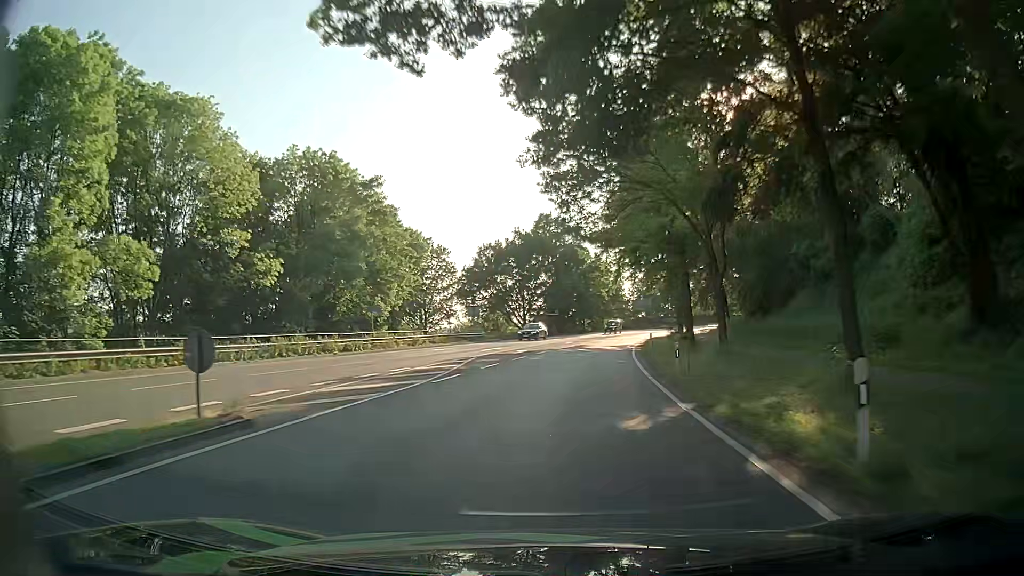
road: primary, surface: asphalt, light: Day
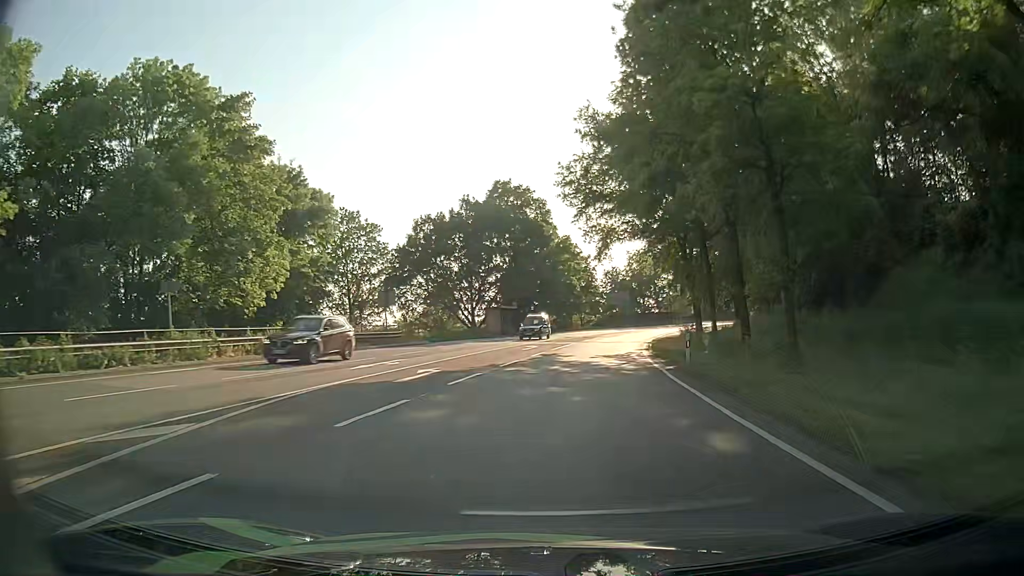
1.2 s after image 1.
(+0.9, +21.2) m; +4°
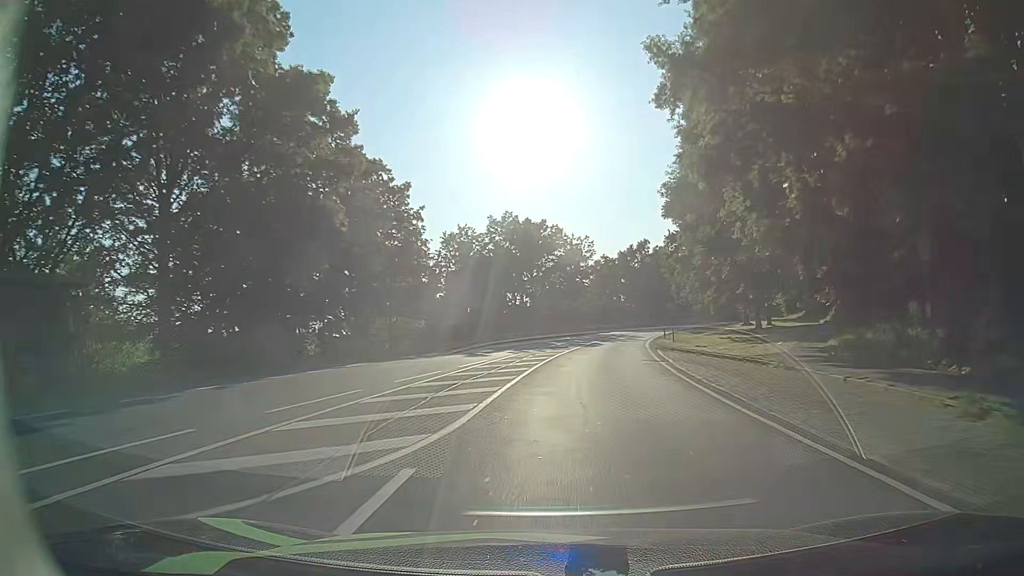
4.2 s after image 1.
(+5.1, +54.0) m; +12°
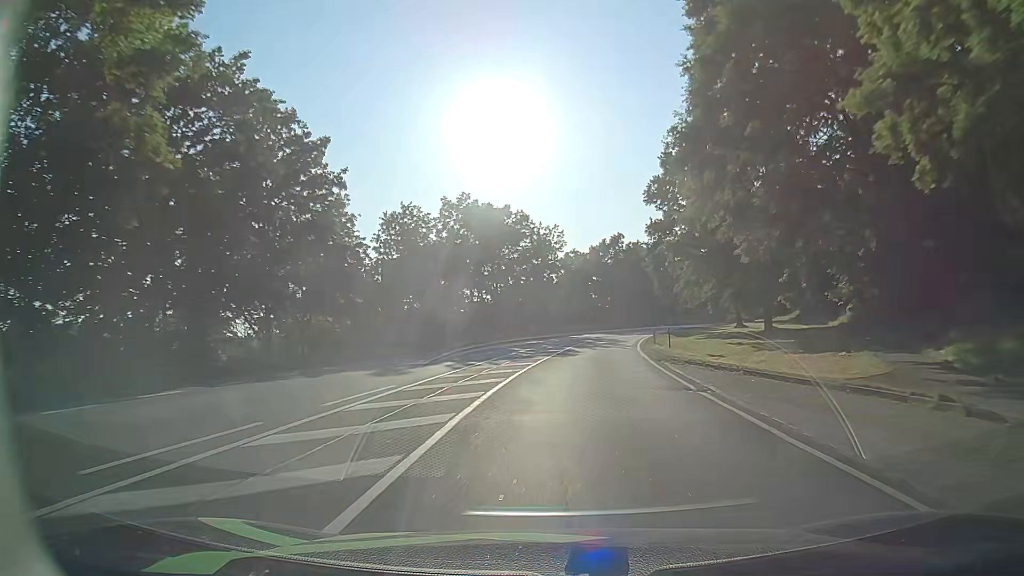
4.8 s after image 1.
(+0.3, +11.0) m; +3°
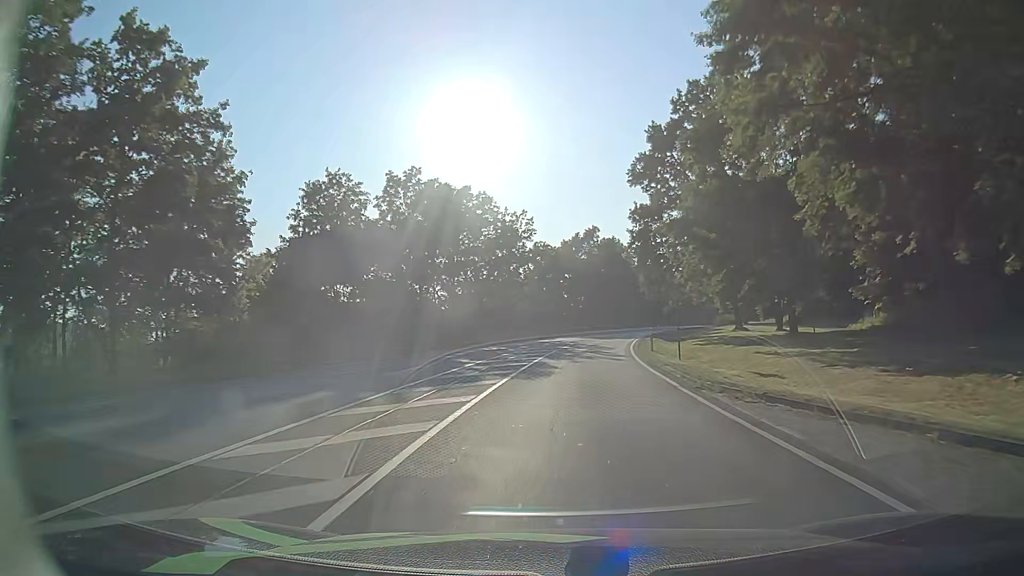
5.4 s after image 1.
(+0.2, +11.0) m; +2°
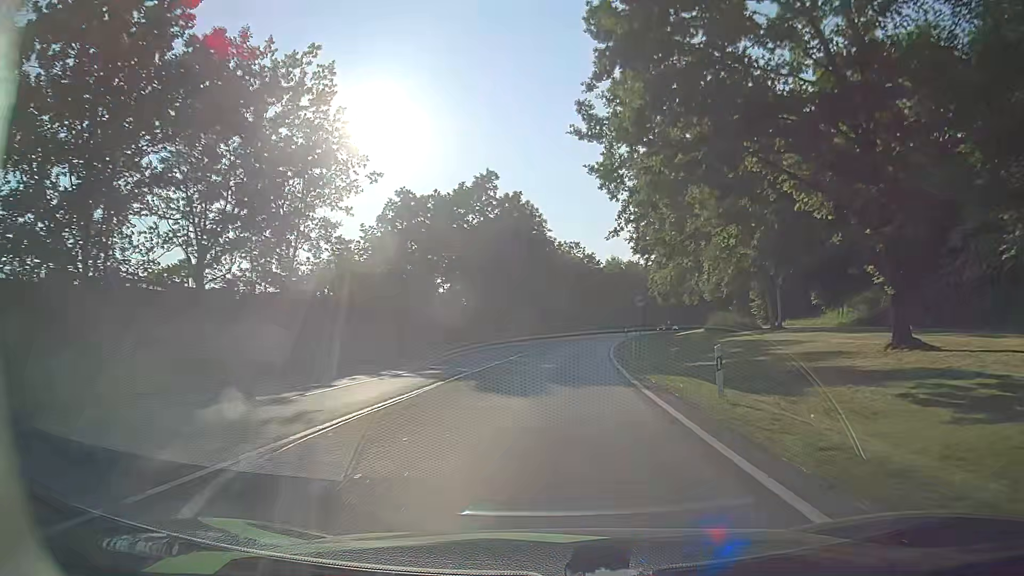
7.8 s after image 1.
(+3.2, +42.6) m; +9°
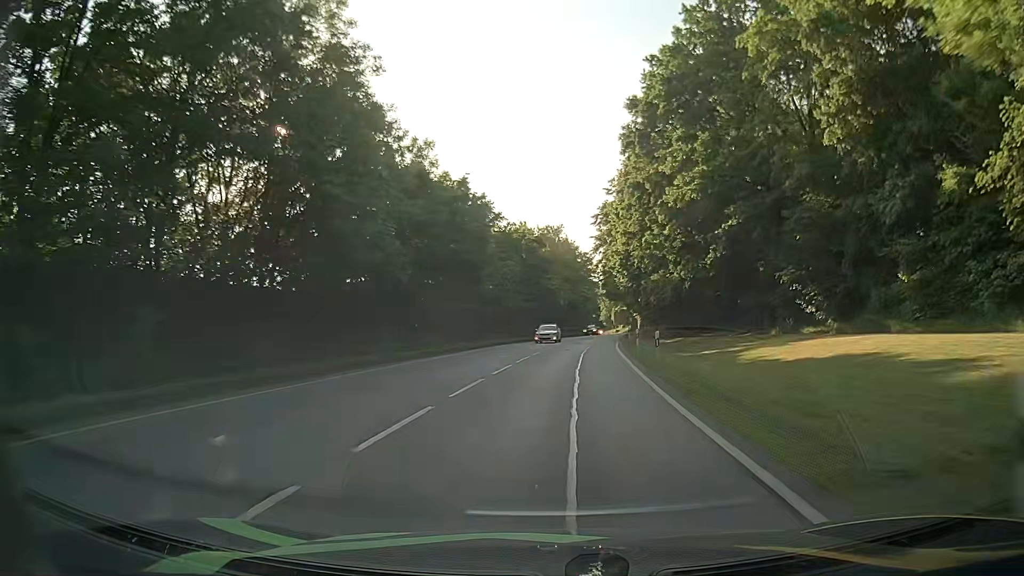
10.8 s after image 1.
(+3.8, +53.4) m; +9°
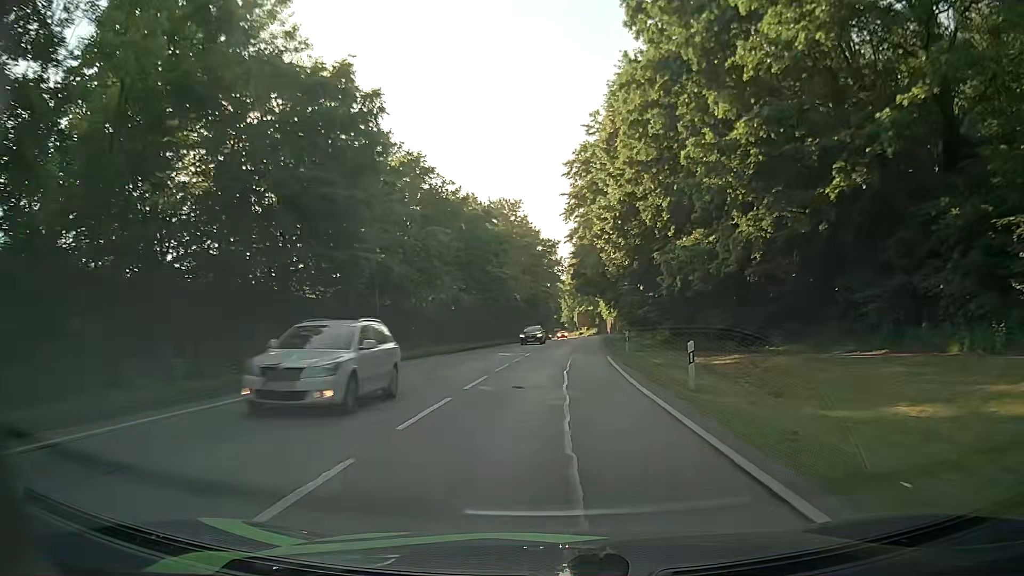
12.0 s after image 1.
(+0.6, +20.7) m; +3°
(0, +10) (+1, +20) (+1, +30) (+2, +40) (+2, +50) (+3, +60) (+4, +70) (+5, +80) (+6, +90) (+7, +100) m
